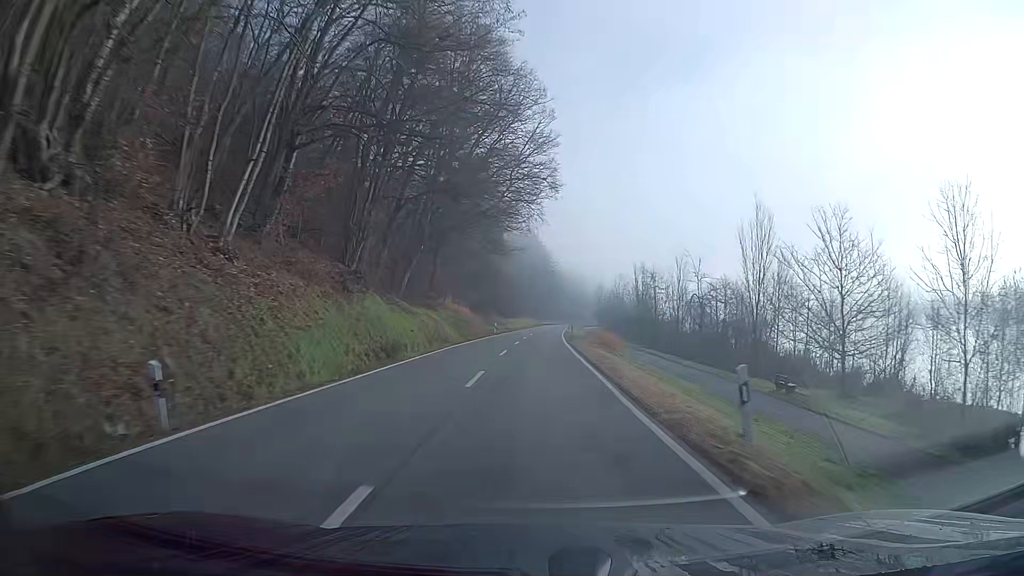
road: secondary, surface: asphalt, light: Day
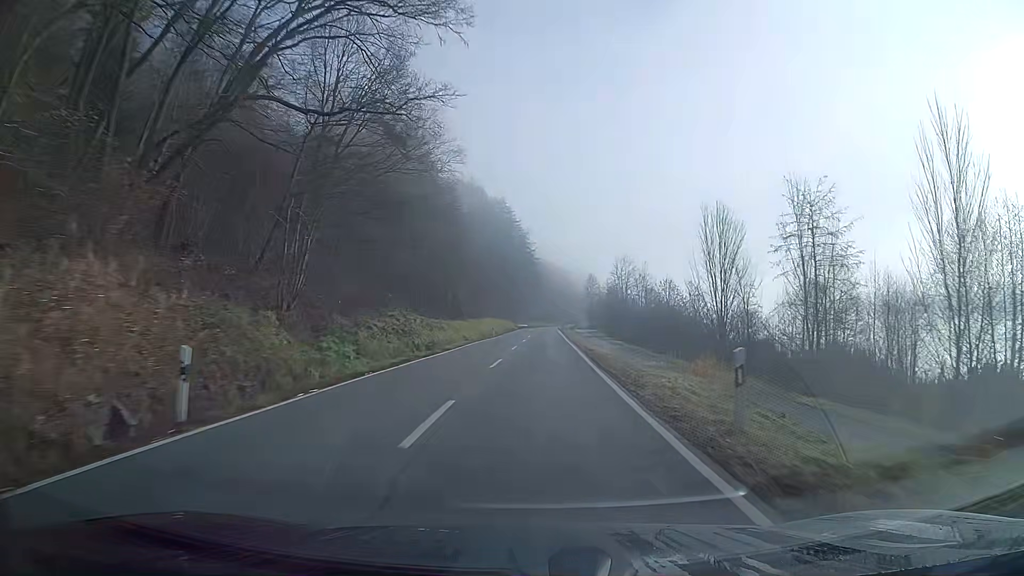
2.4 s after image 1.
(+0.7, +54.6) m; +2°
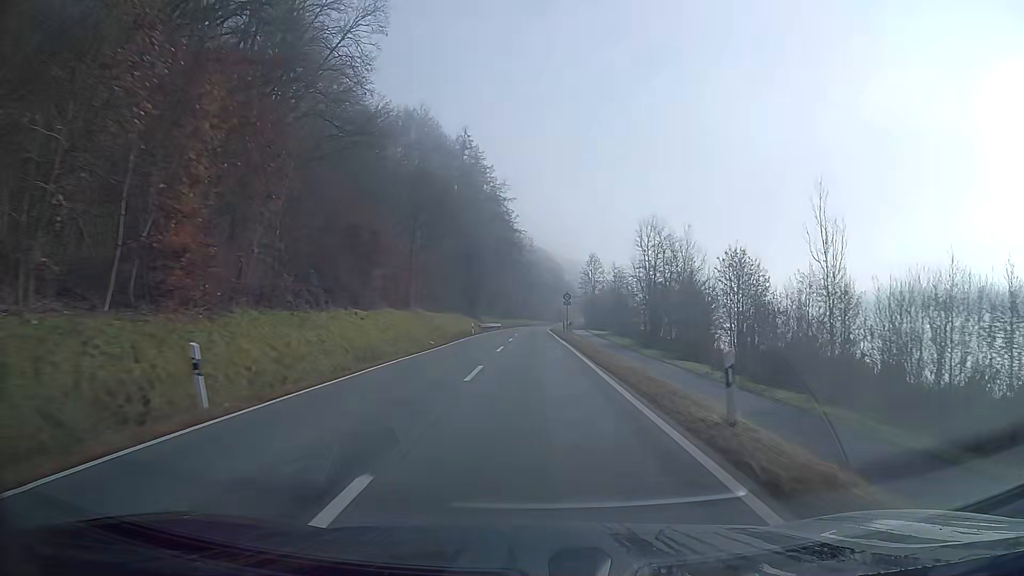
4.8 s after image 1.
(+0.8, +53.7) m; +1°
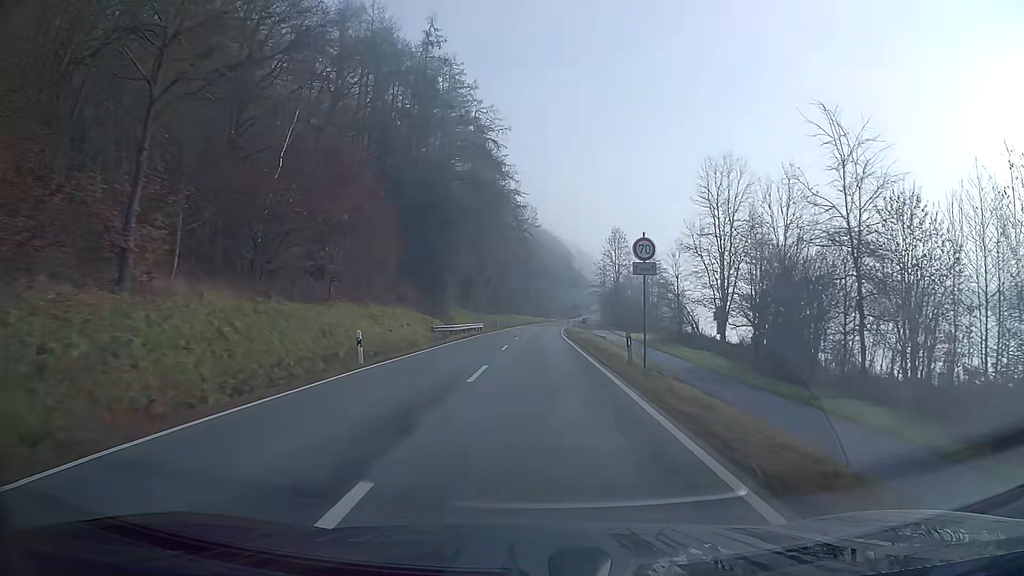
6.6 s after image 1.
(0.0, +36.3) m; 0°
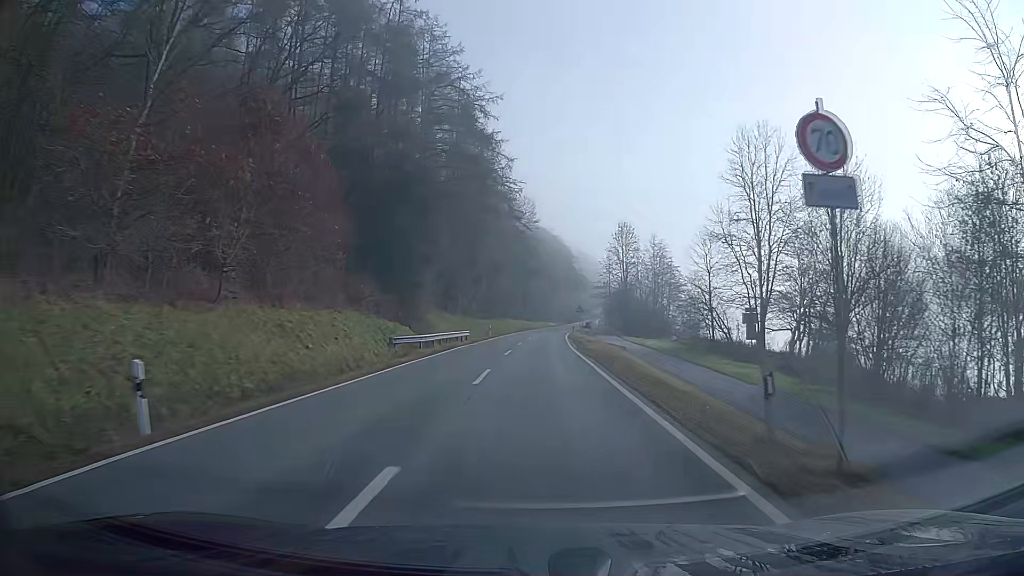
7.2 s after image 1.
(0.0, +11.1) m; 0°
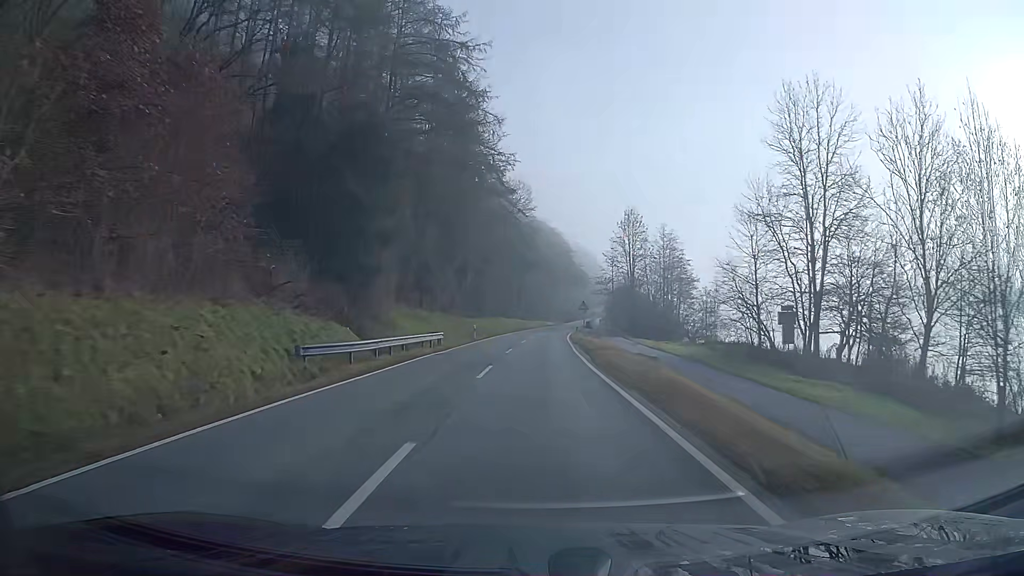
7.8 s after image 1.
(0.0, +10.9) m; 0°
